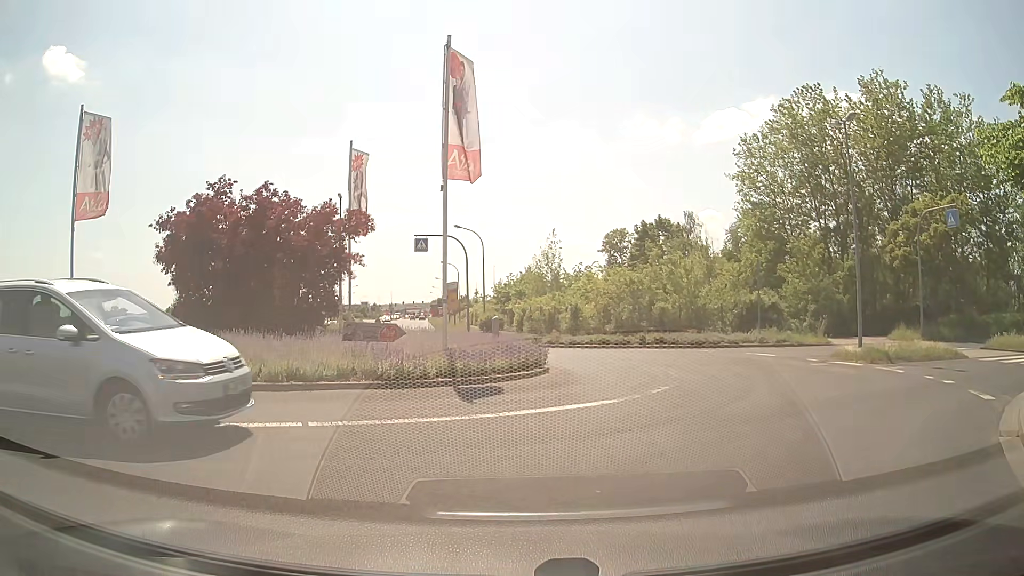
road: tertiary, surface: asphalt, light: Day
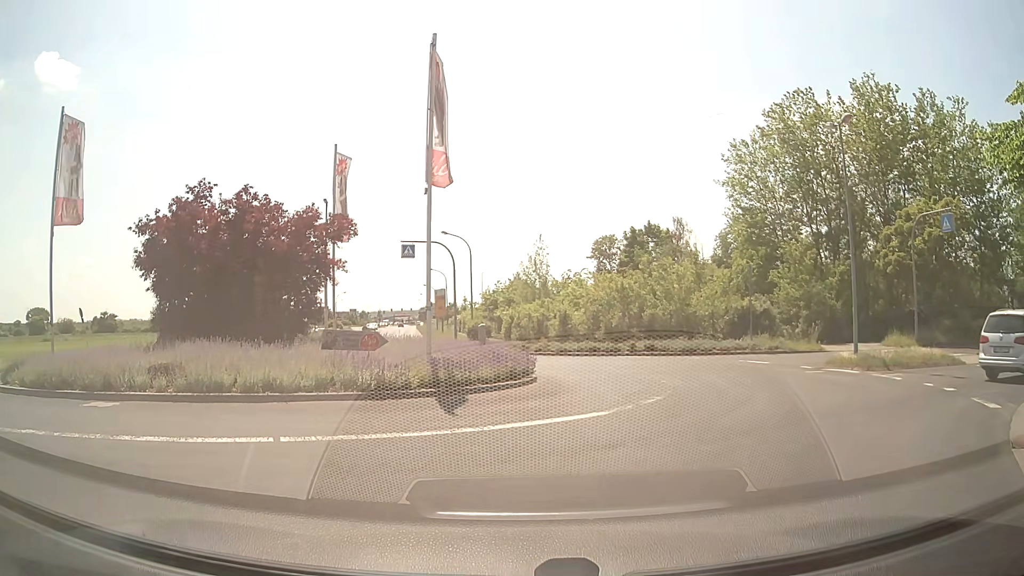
(0.0, +0.6) m; 0°
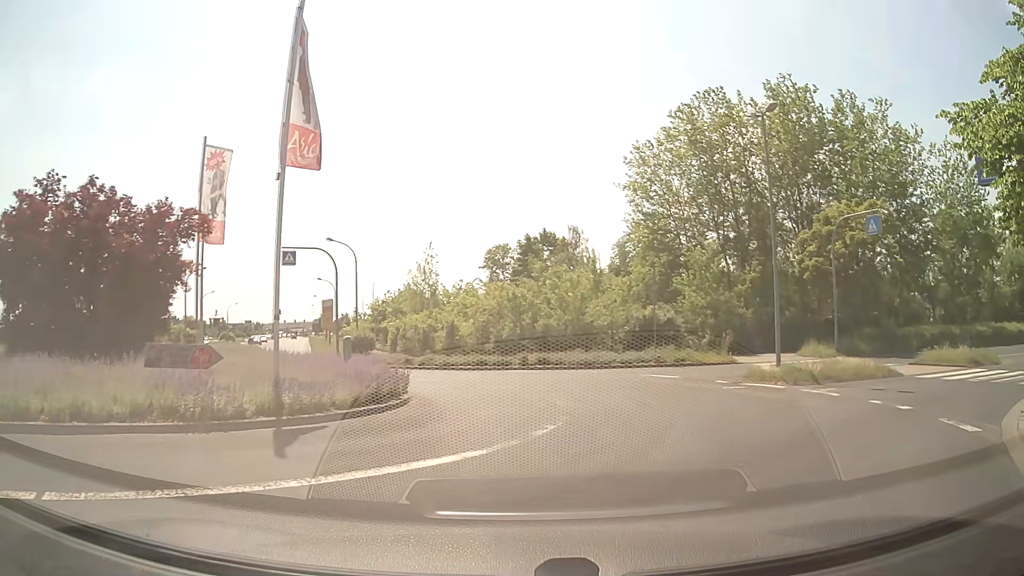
(+0.2, +2.6) m; +11°
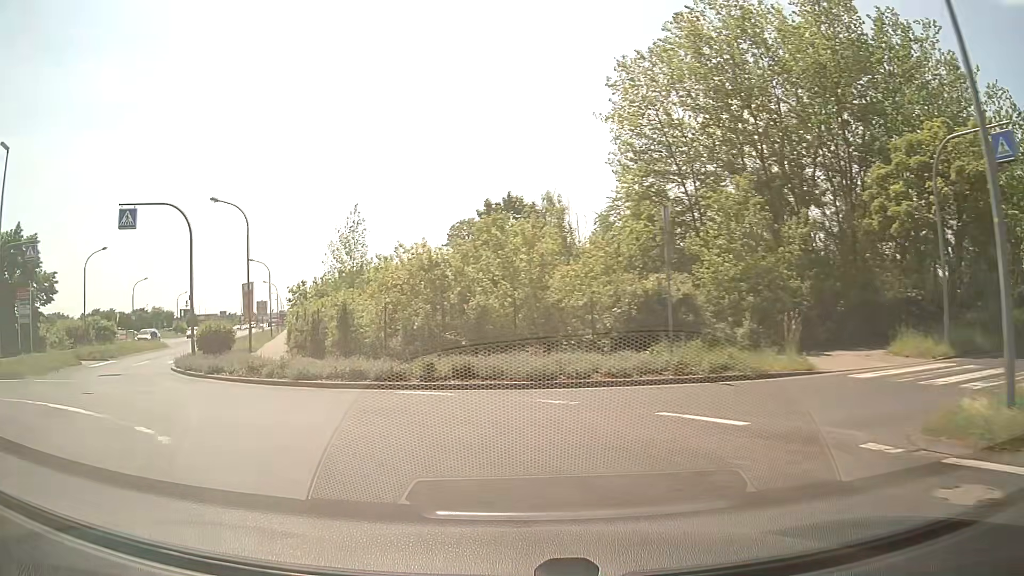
(+1.7, +12.8) m; +1°
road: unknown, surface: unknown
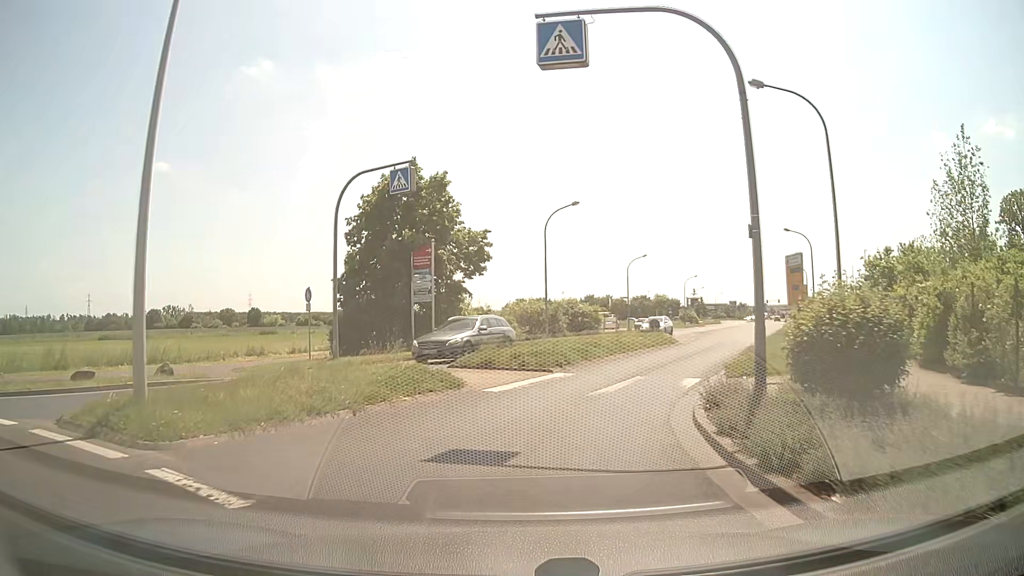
(-7.1, +14.5) m; -43°
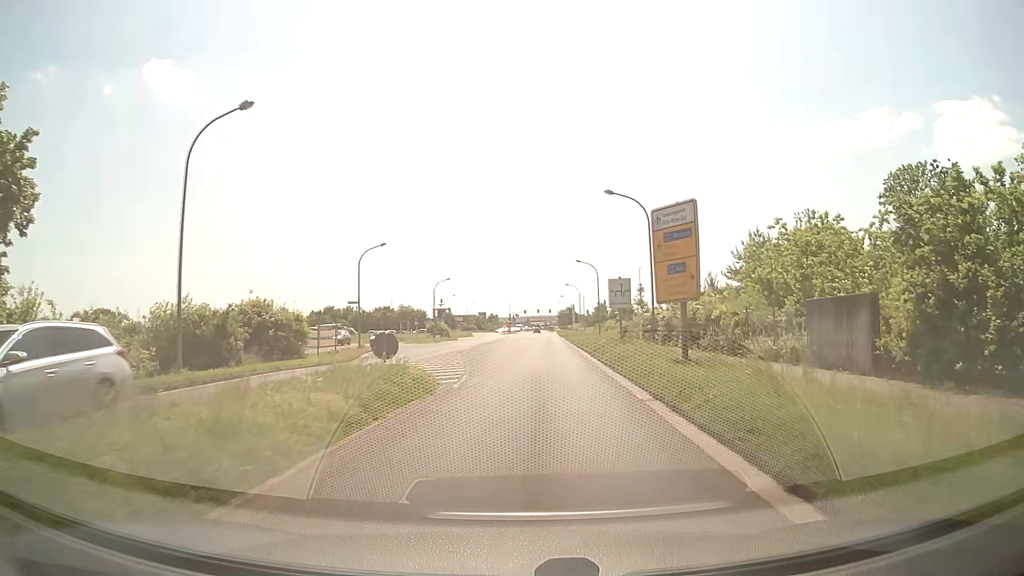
(+3.1, +19.1) m; +21°
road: tertiary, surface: asphalt
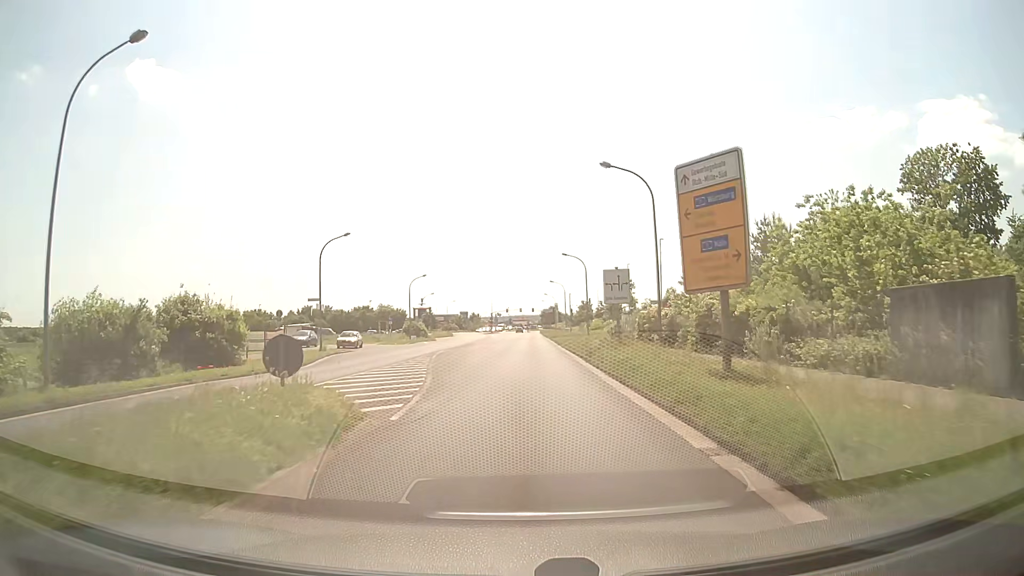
(+0.1, +5.6) m; +2°
(0, +10) (0, +20) (0, +30) (0, +40) (-1, +50) (-1, +60) (-1, +70) (-1, +80) (-1, +90) (-2, +100) m
